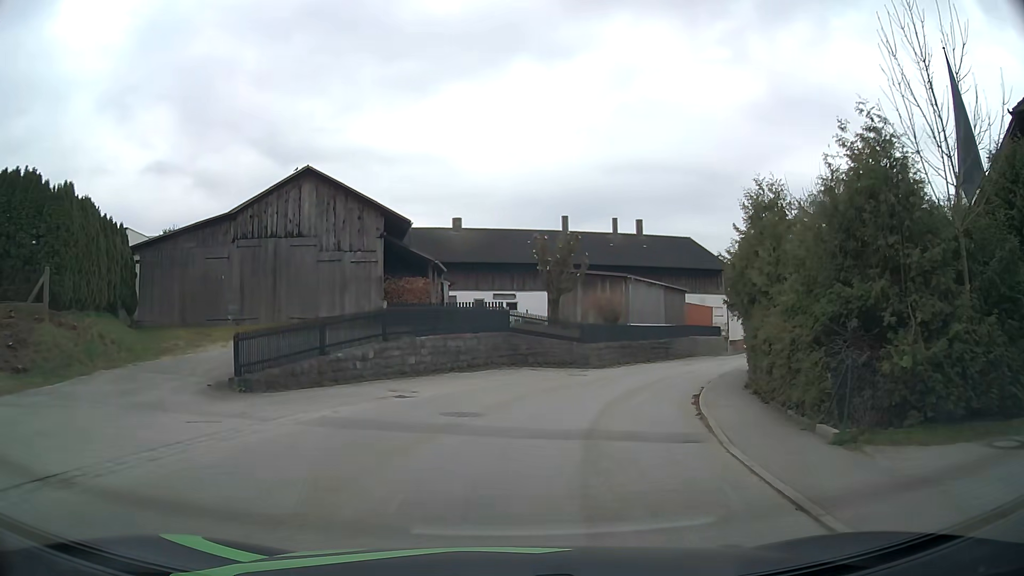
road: tertiary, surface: asphalt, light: Day
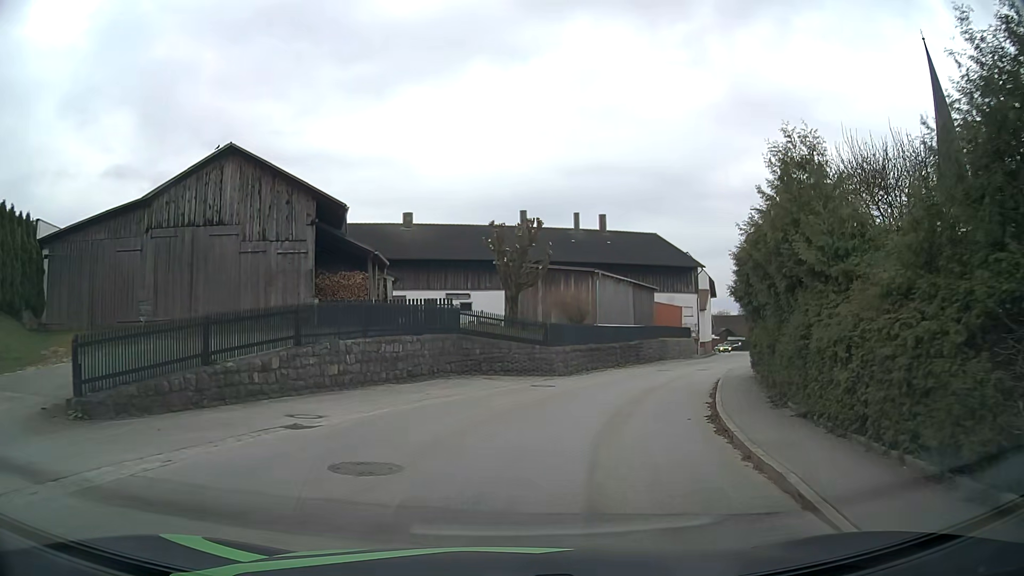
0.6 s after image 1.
(+0.2, +4.7) m; +5°
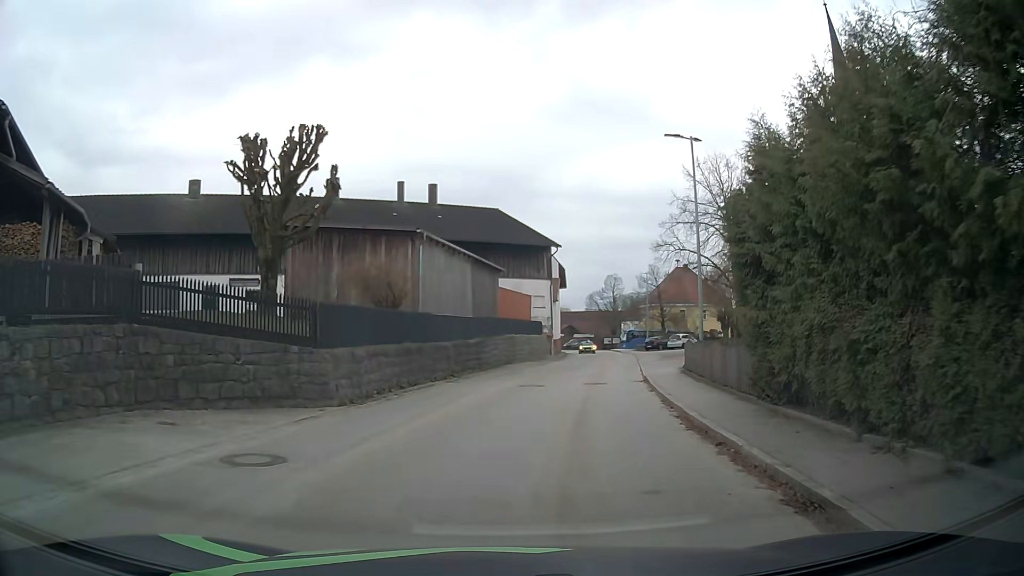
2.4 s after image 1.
(+1.7, +13.7) m; +14°
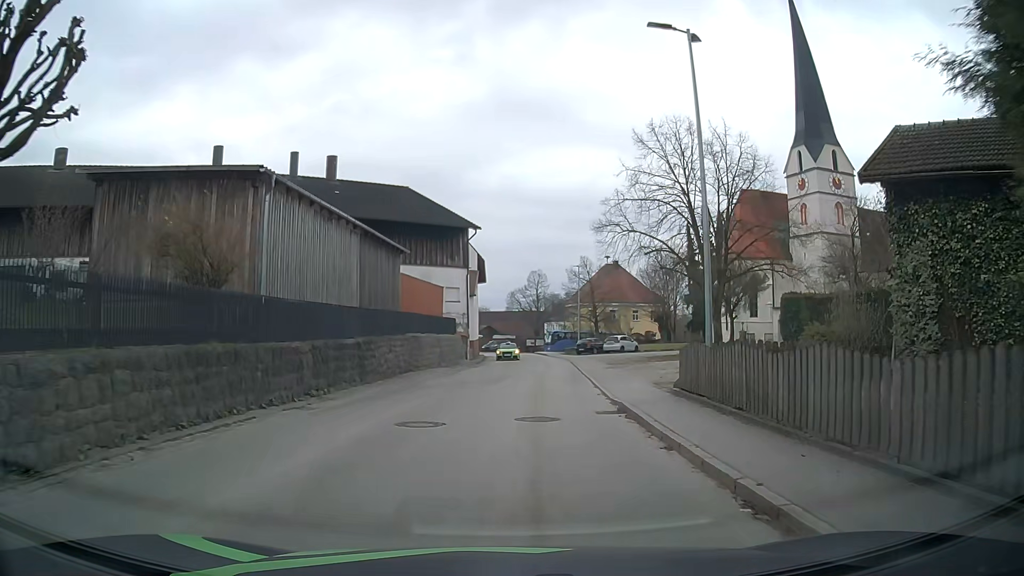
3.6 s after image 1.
(+0.6, +9.3) m; +7°
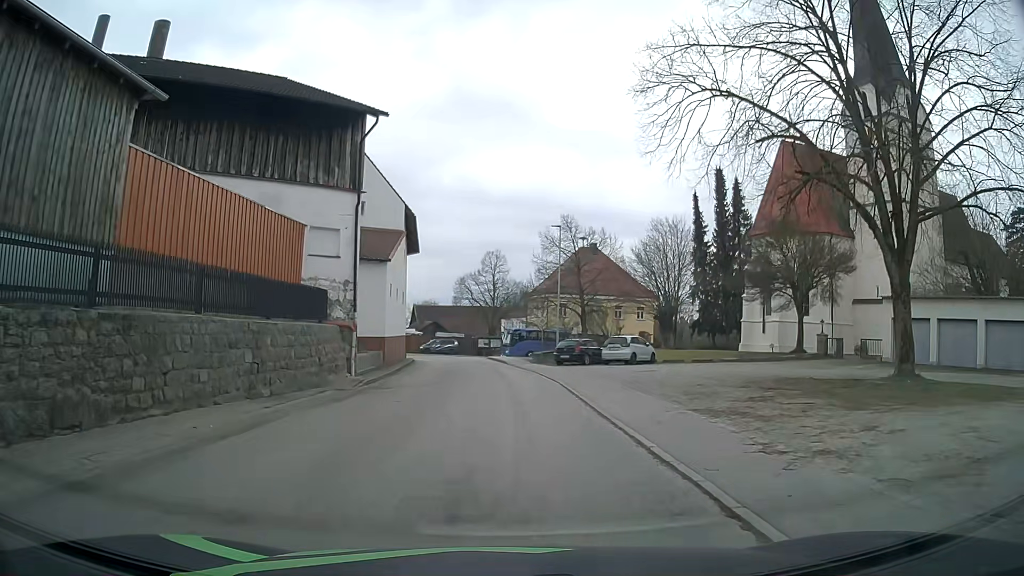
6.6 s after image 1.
(+1.0, +22.8) m; +4°
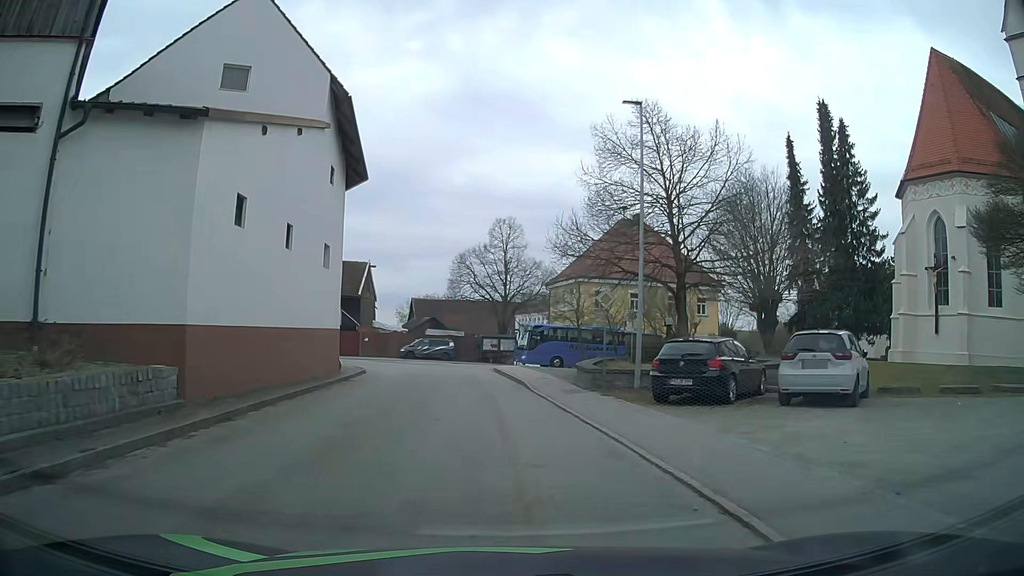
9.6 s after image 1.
(-0.2, +21.9) m; -1°
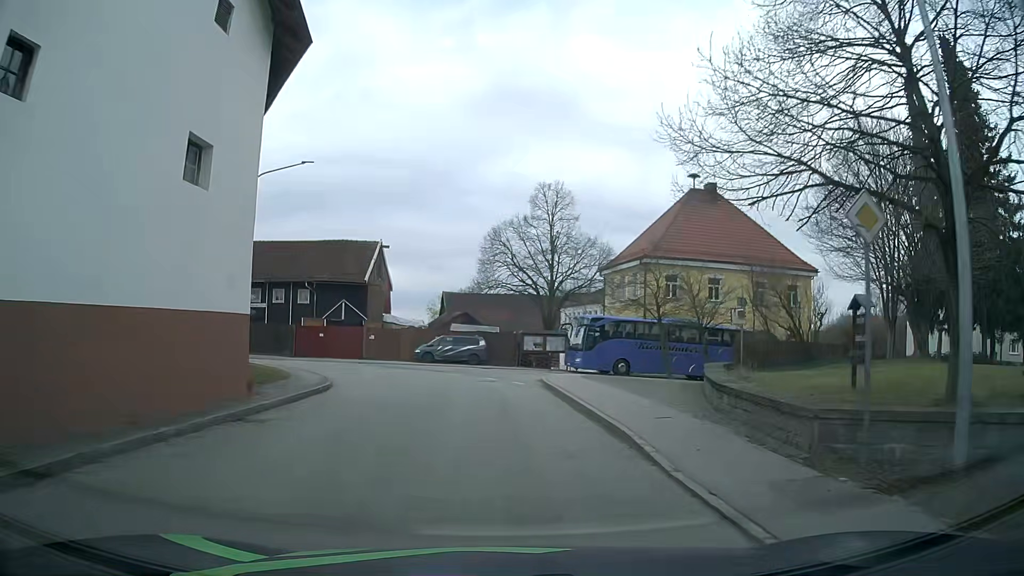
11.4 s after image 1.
(-0.4, +12.8) m; -4°
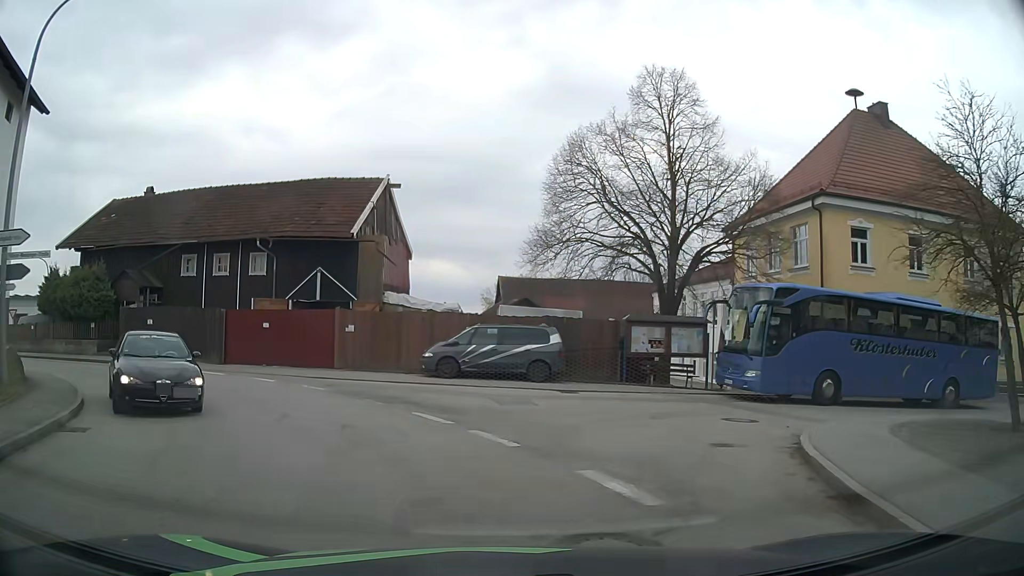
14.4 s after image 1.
(-0.7, +19.6) m; -5°
(-1, +10) (-7, +18) (-16, +23) (-25, +26) (-34, +31) (-40, +39) (-40, +49) (-38, +59) (-36, +69) (-33, +78) m
